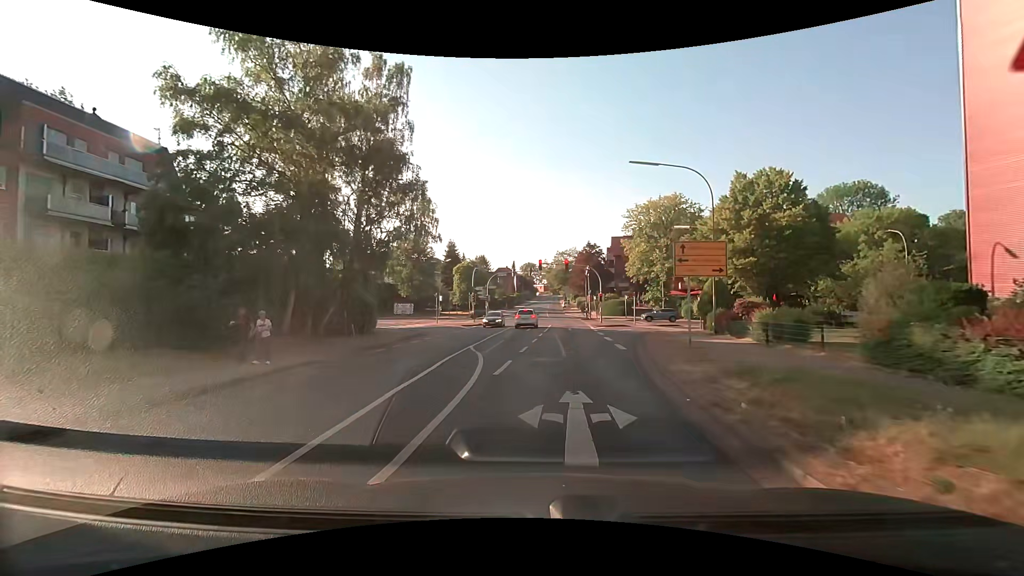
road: secondary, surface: asphalt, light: Day
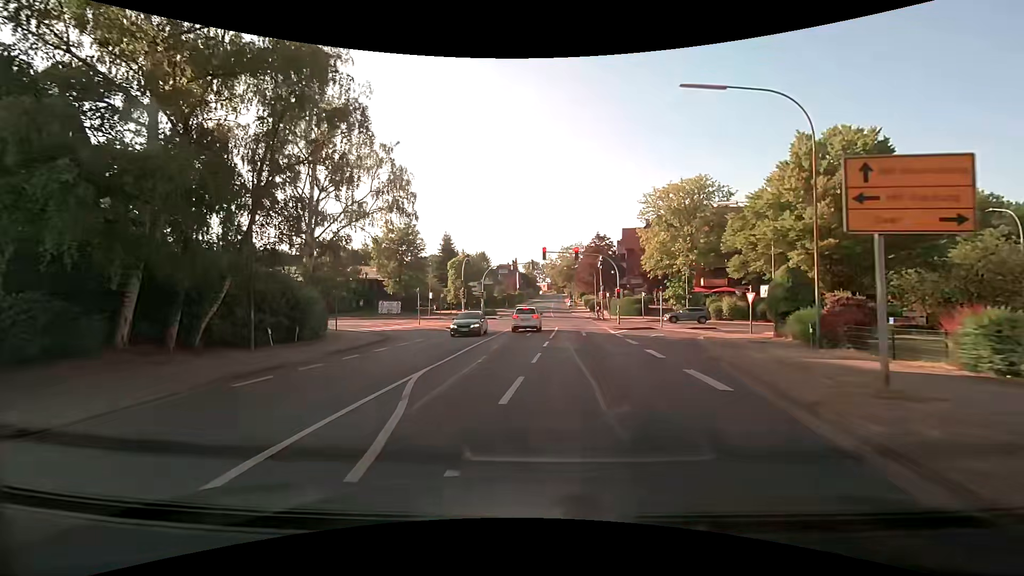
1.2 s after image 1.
(+0.1, +9.6) m; 0°
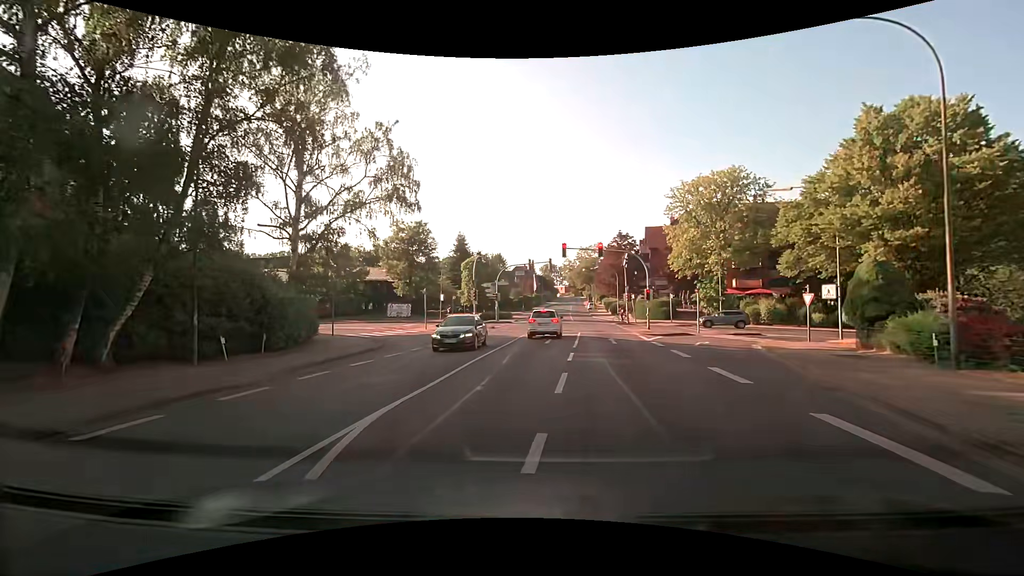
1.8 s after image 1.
(-0.1, +4.4) m; -3°
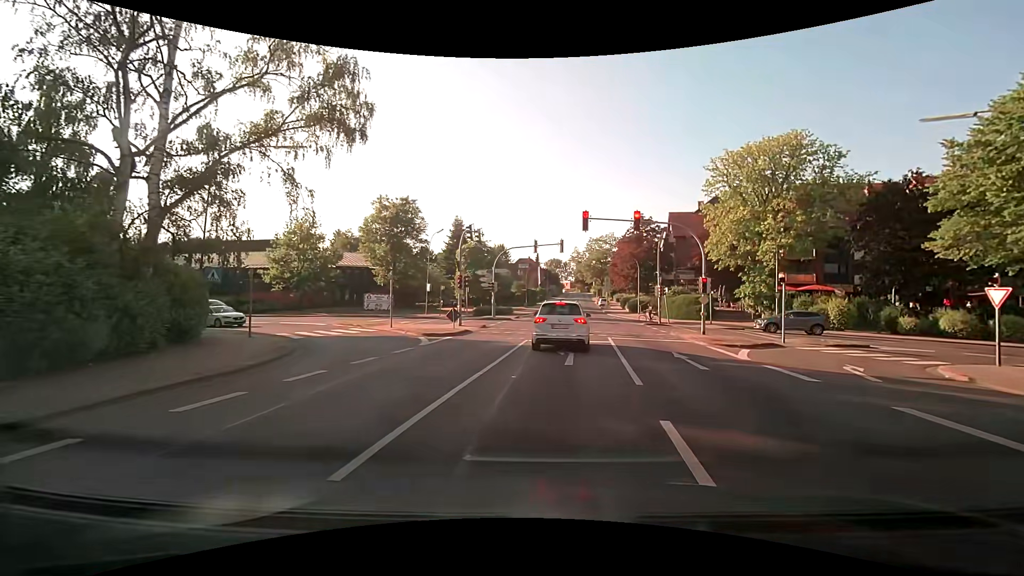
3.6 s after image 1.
(-0.1, +11.2) m; +1°
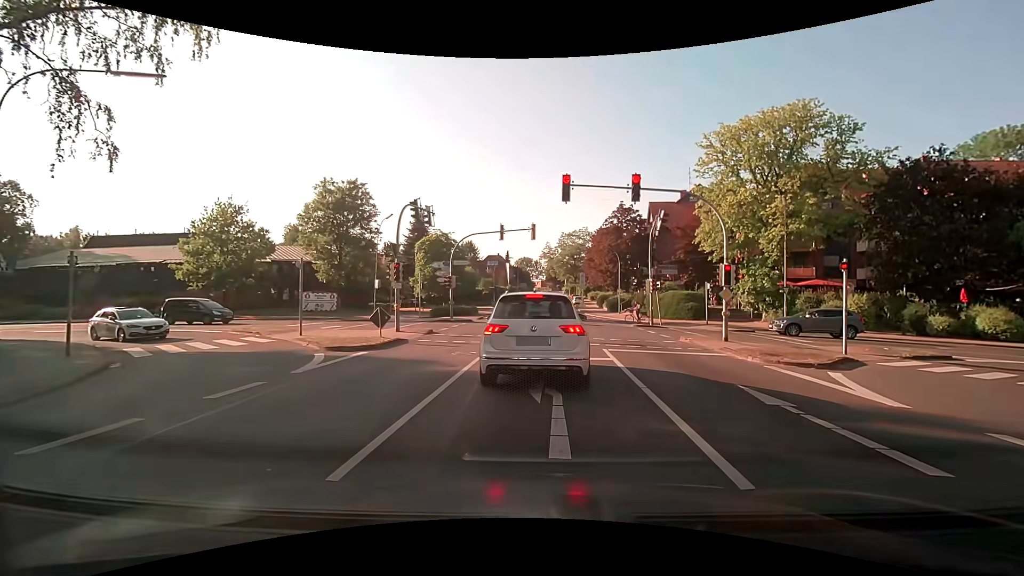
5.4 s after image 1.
(+0.2, +7.5) m; +3°
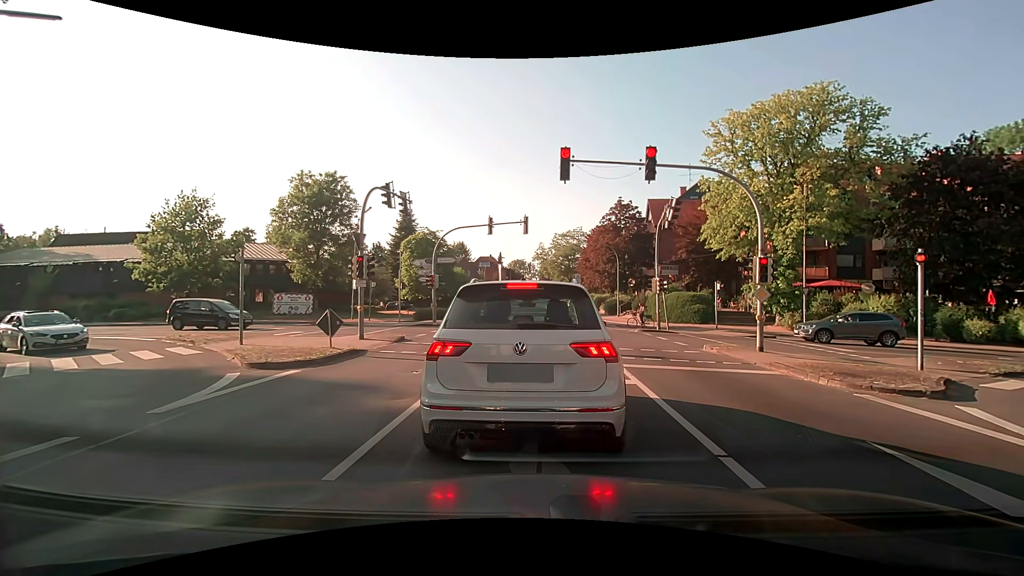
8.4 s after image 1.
(0.0, +3.6) m; 0°
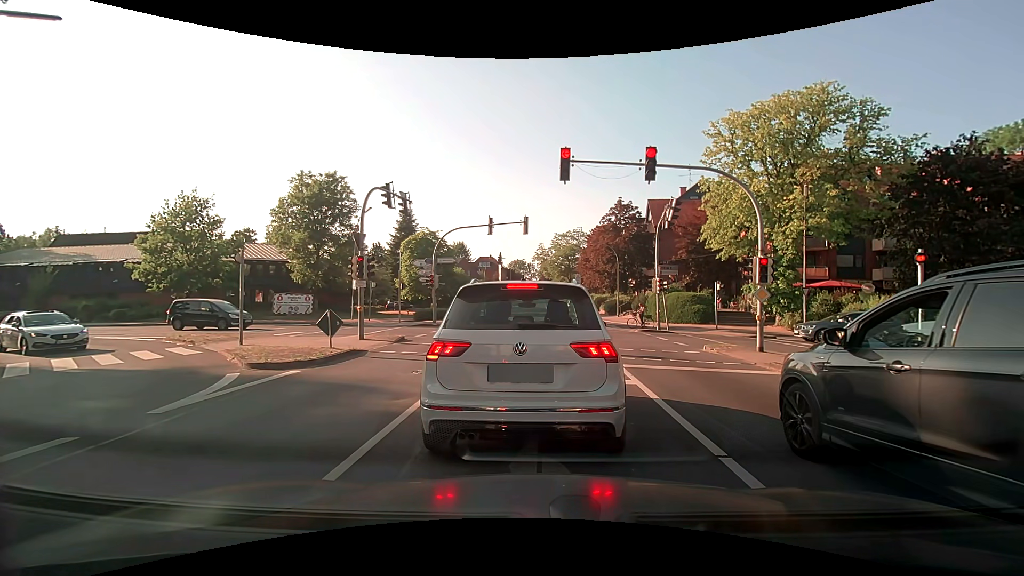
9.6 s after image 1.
(0.0, 0.0) m; 0°
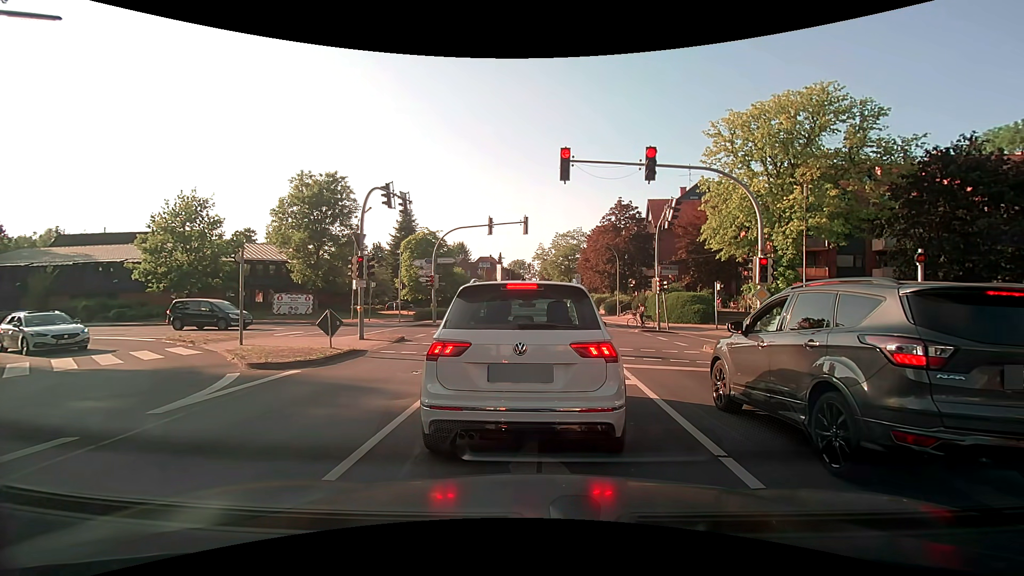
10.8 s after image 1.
(0.0, 0.0) m; 0°
(0, +10) (0, +20) (-4, +29) (-13, +33) (-23, +35) (-33, +36) (-43, +38) (-53, +39) (-63, +40) (-72, +42) m
